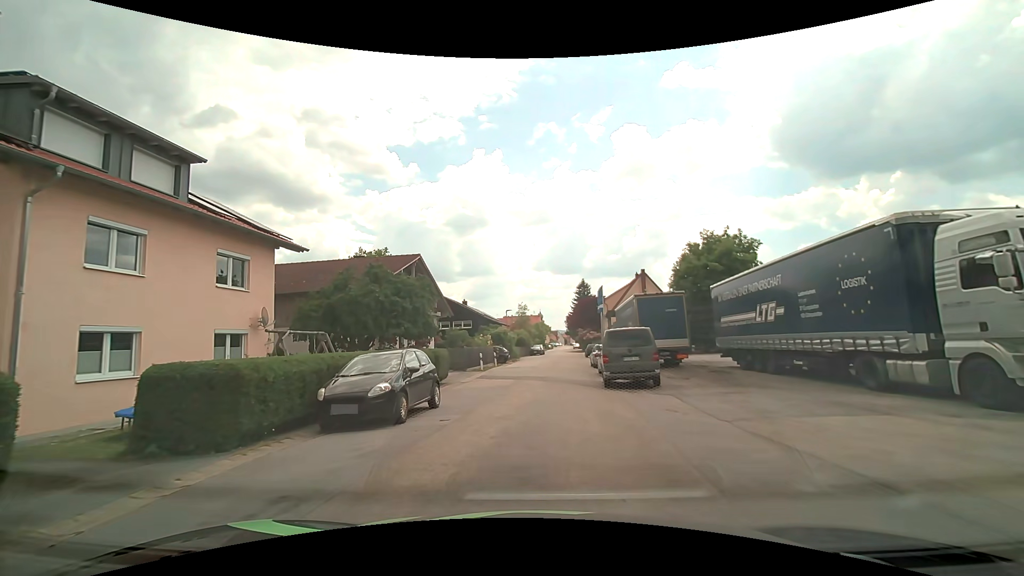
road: residential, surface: asphalt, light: Day
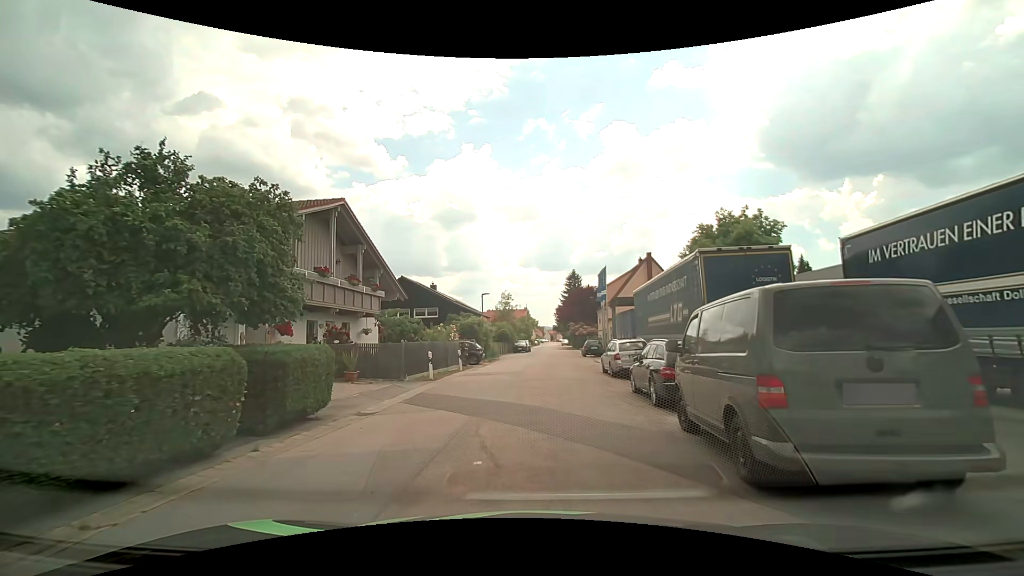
(+0.1, +12.2) m; +2°
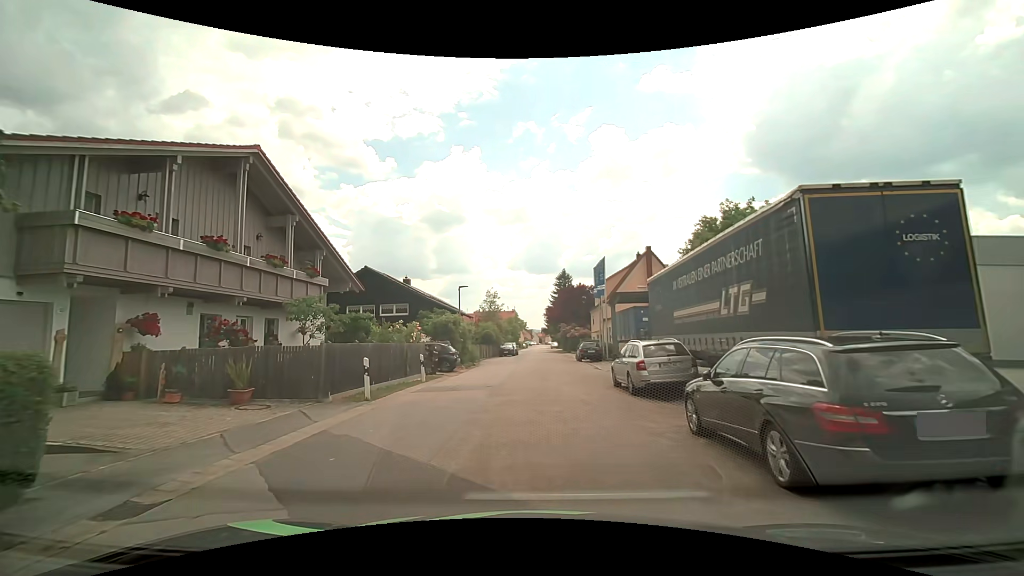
(0.0, +6.3) m; 0°
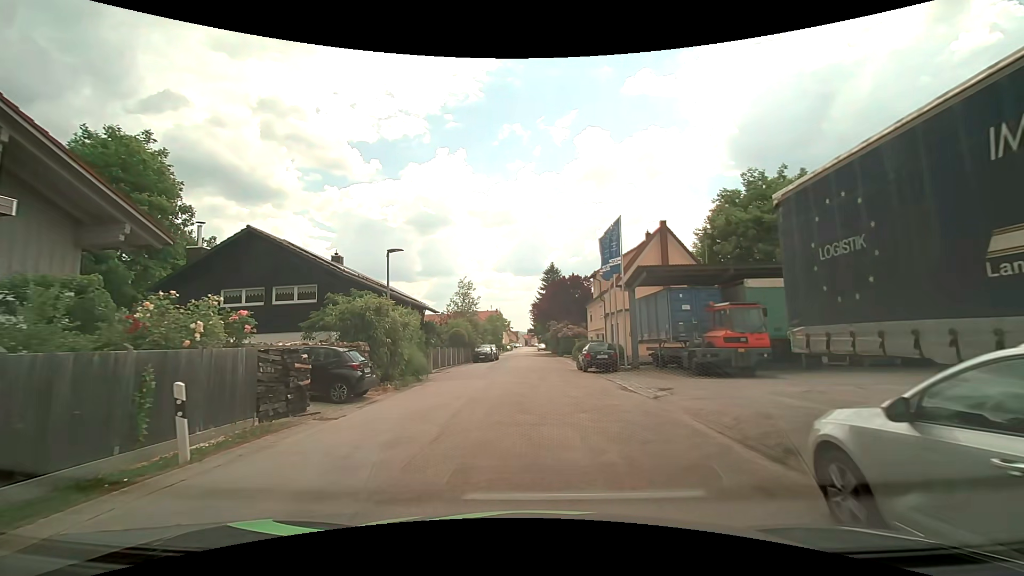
(+0.3, +12.9) m; +2°
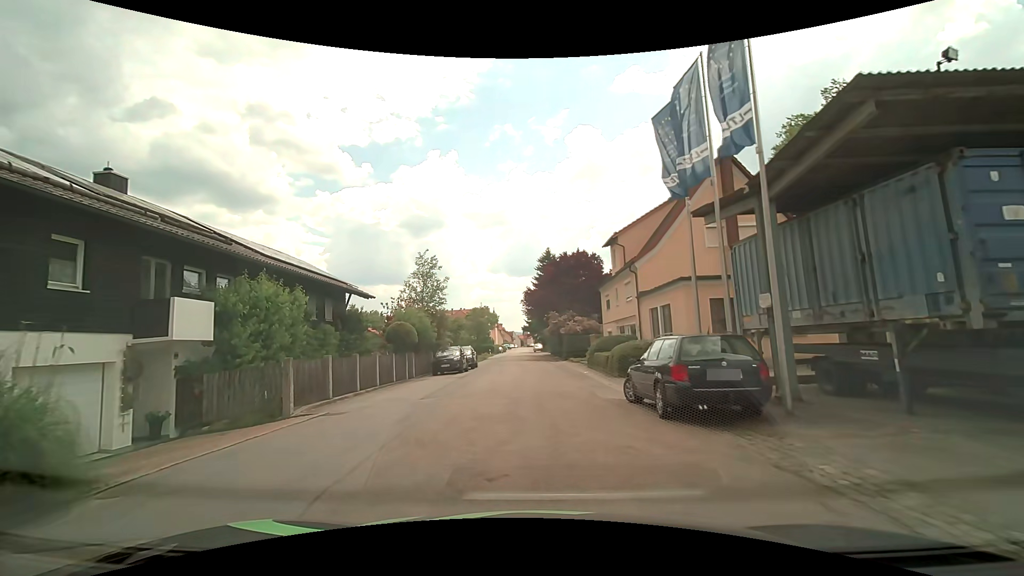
(+0.2, +16.7) m; 0°
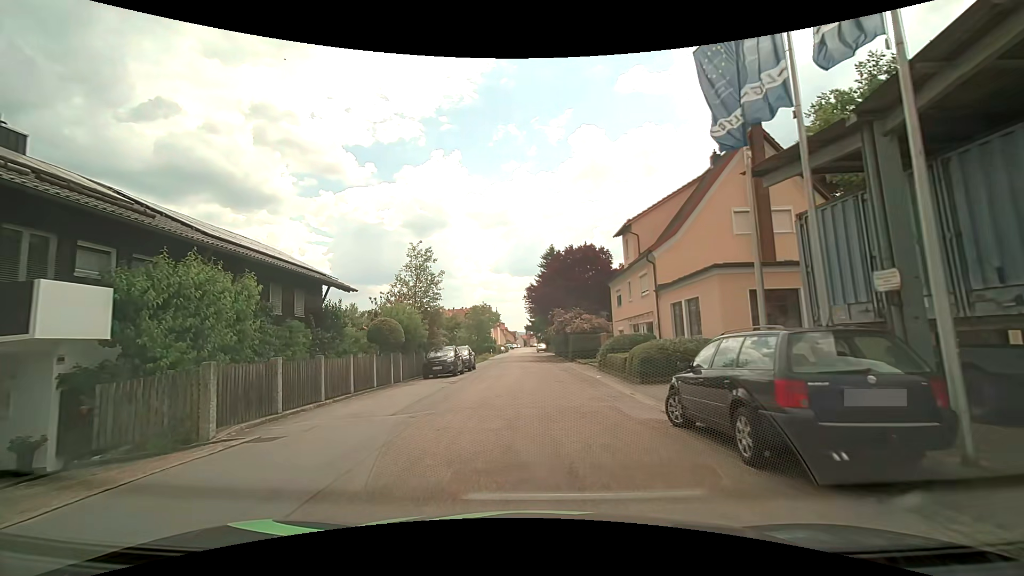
(0.0, +3.4) m; 0°
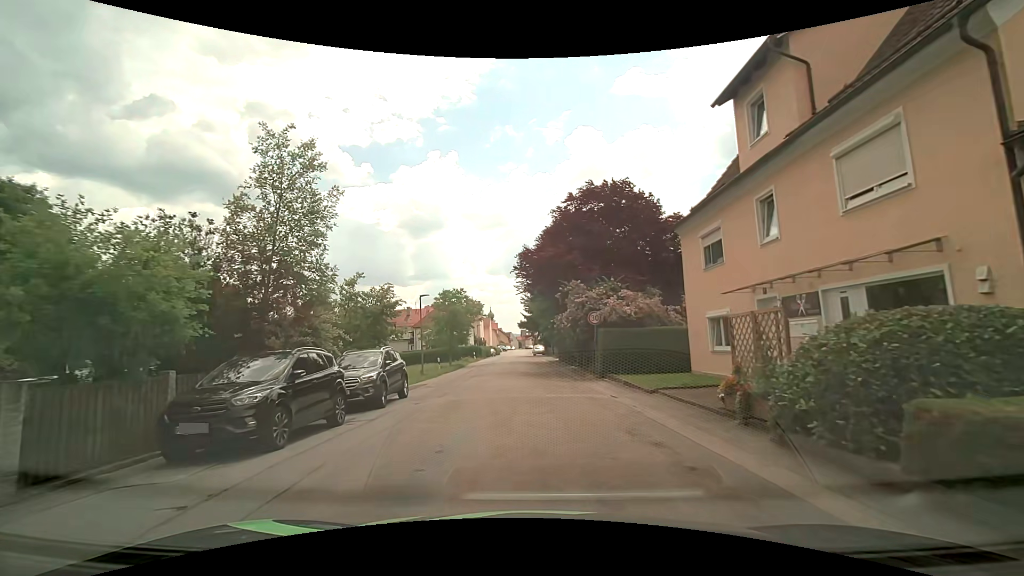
(-0.1, +18.7) m; 0°
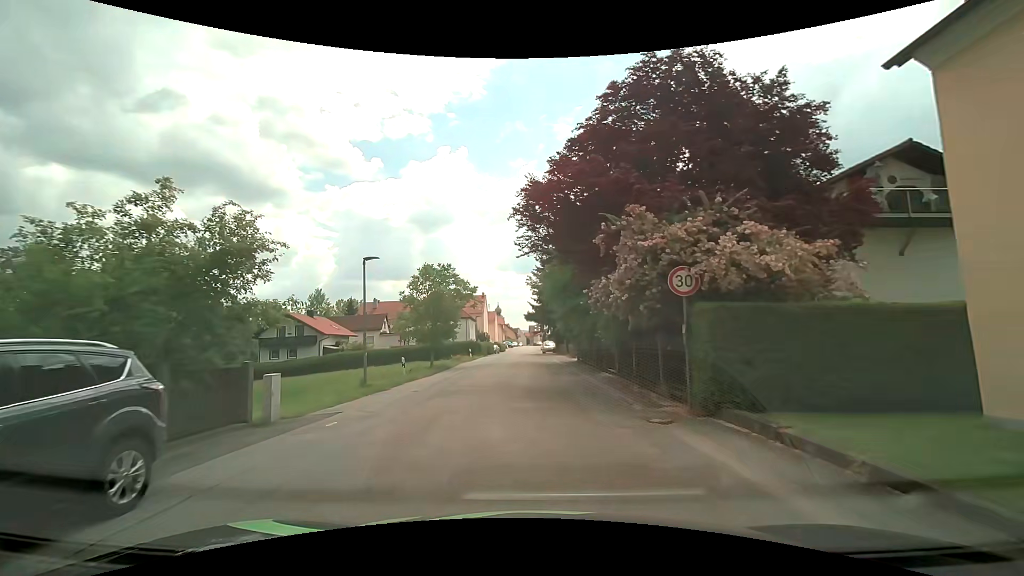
(-0.1, +11.8) m; -1°
(0, +10) (0, +20) (0, +30) (0, +40) (0, +50) (0, +60) (0, +70) (0, +80) (0, +90) (0, +100) m
